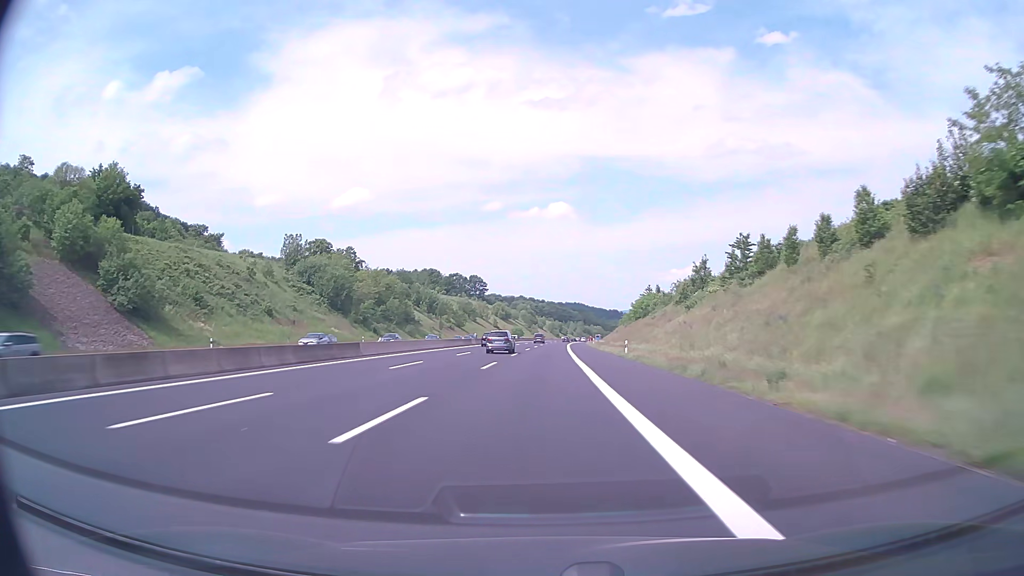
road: motorway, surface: asphalt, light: Day
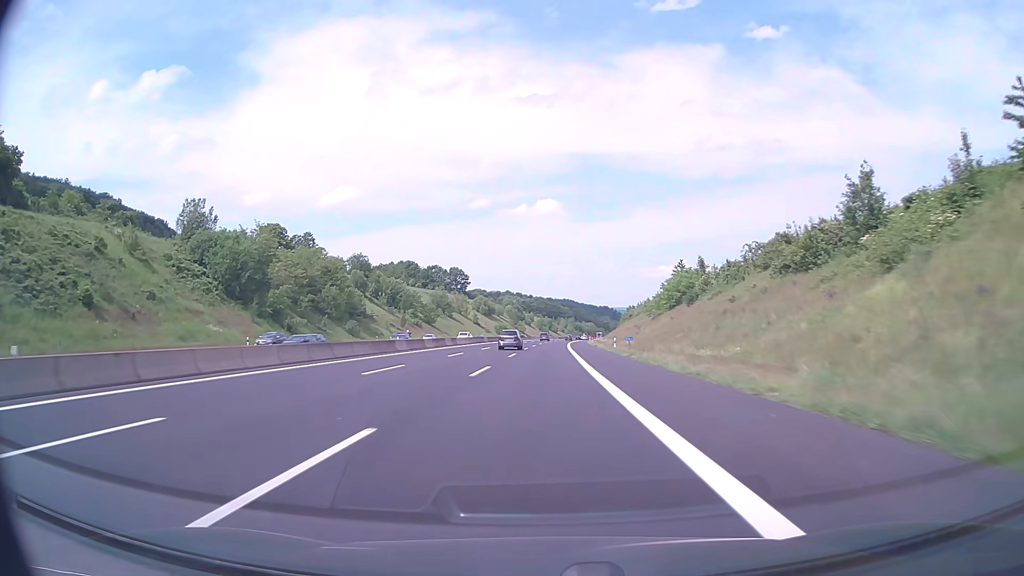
(+0.3, +40.3) m; +1°
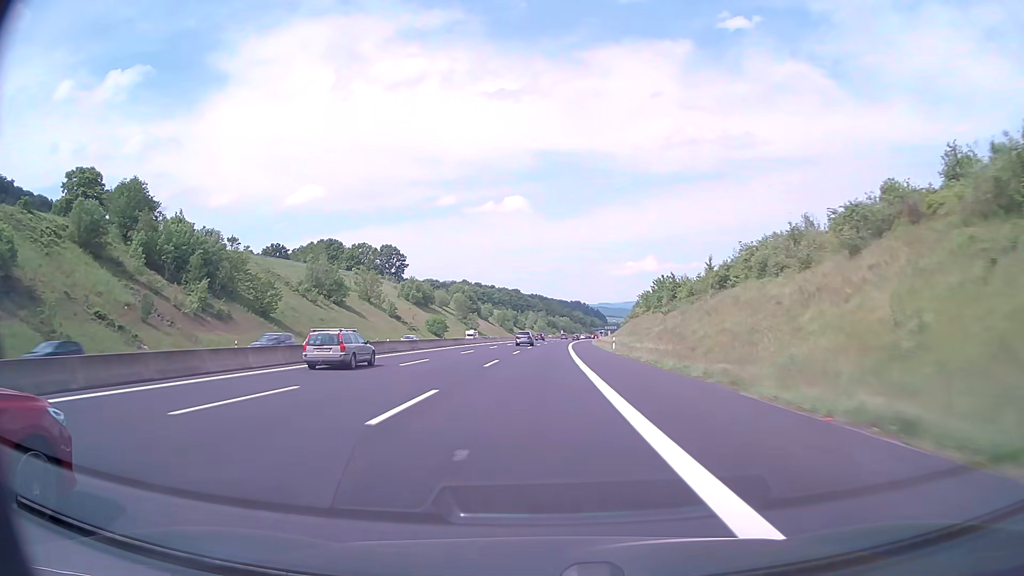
(+2.7, +100.2) m; +3°
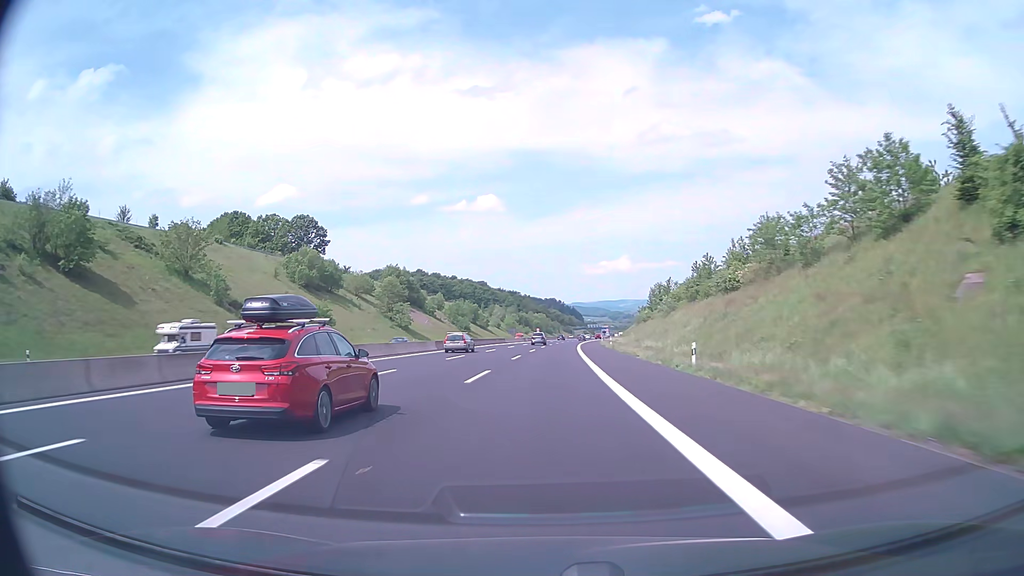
(+1.5, +79.9) m; +2°
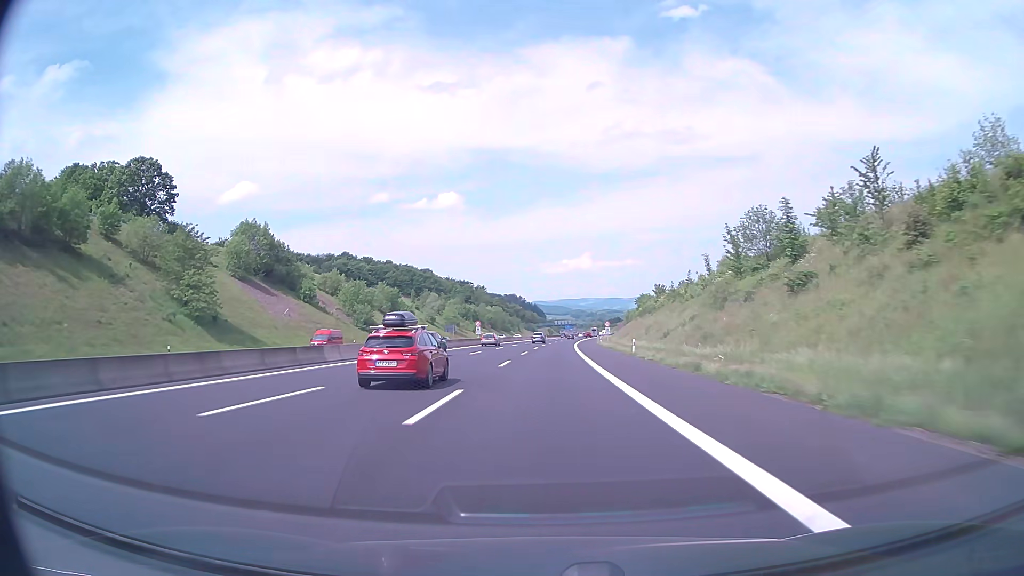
(+2.2, +79.9) m; +3°
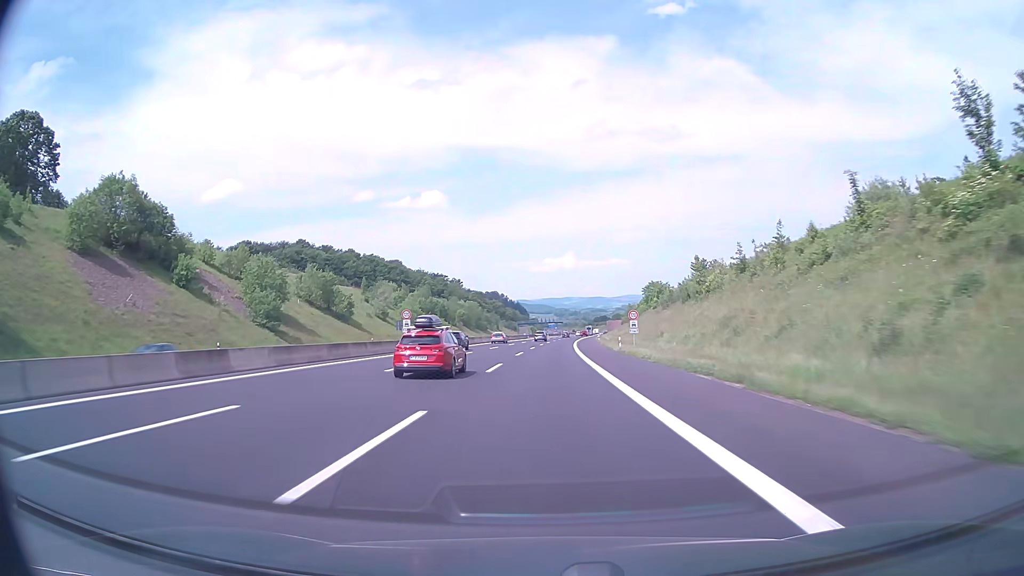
(+0.5, +40.0) m; +1°
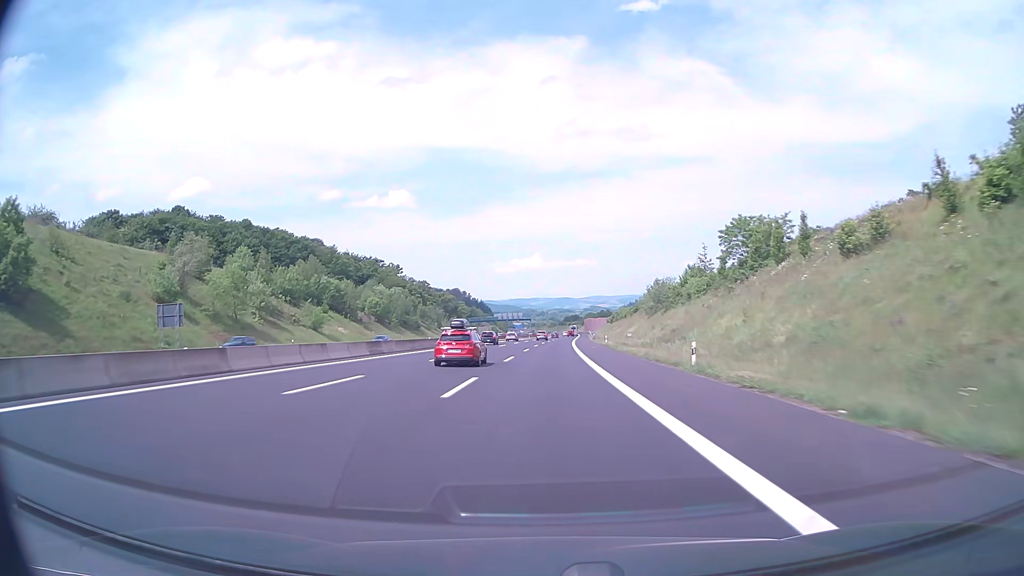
(+1.9, +80.2) m; +3°
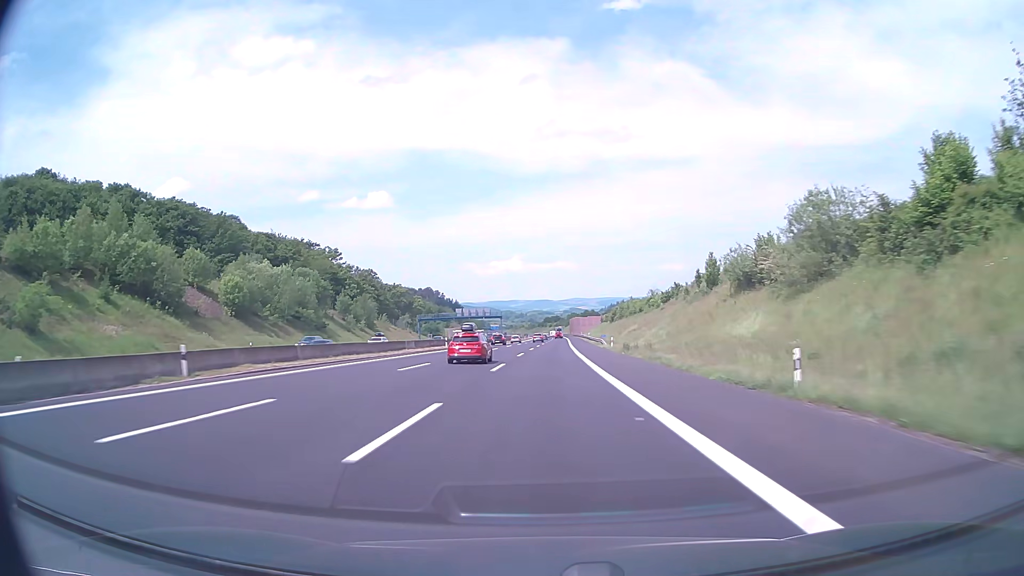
(+0.9, +60.3) m; +2°
(0, +10) (0, +20) (0, +30) (0, +40) (+1, +50) (+1, +60) (+1, +70) (+1, +80) (+2, +90) (+2, +100) m
